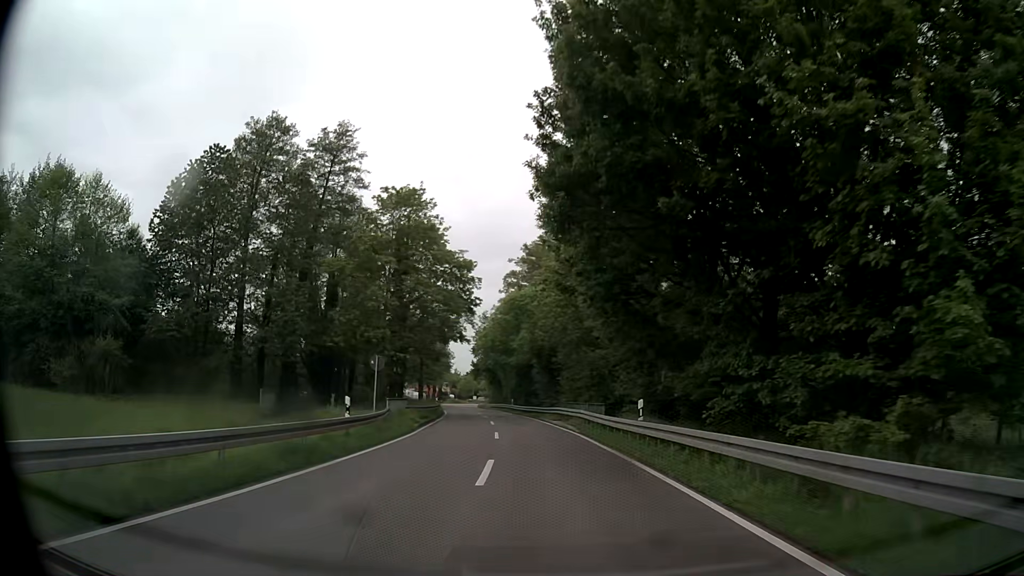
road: secondary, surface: asphalt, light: Day
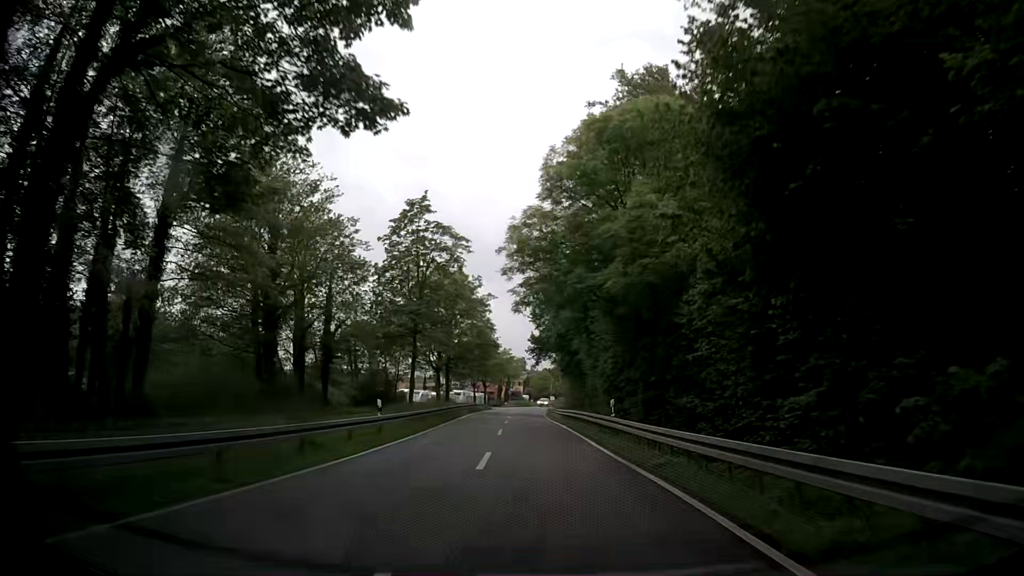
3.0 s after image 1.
(-3.1, +45.6) m; -7°
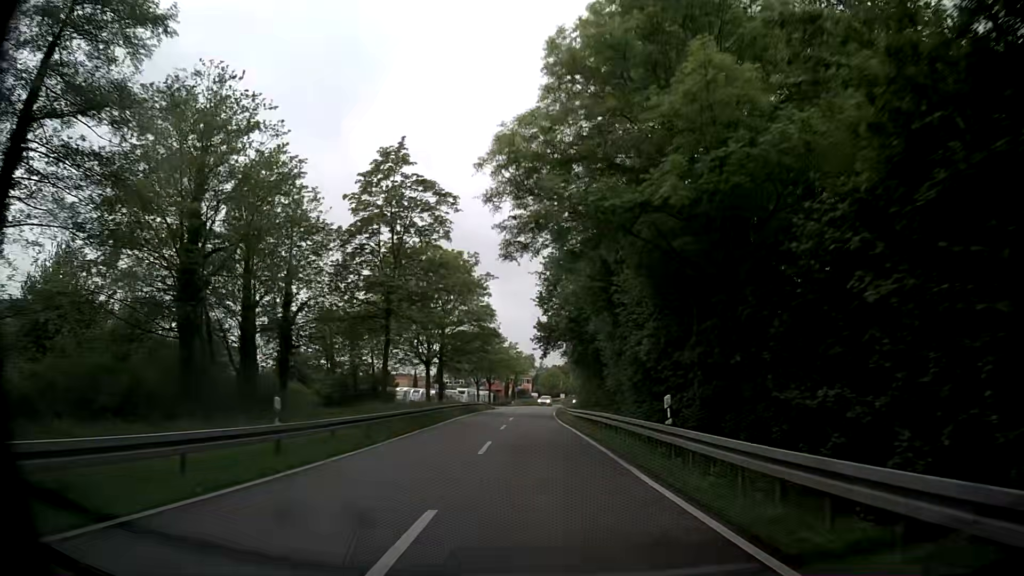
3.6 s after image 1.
(-0.1, +9.2) m; -1°
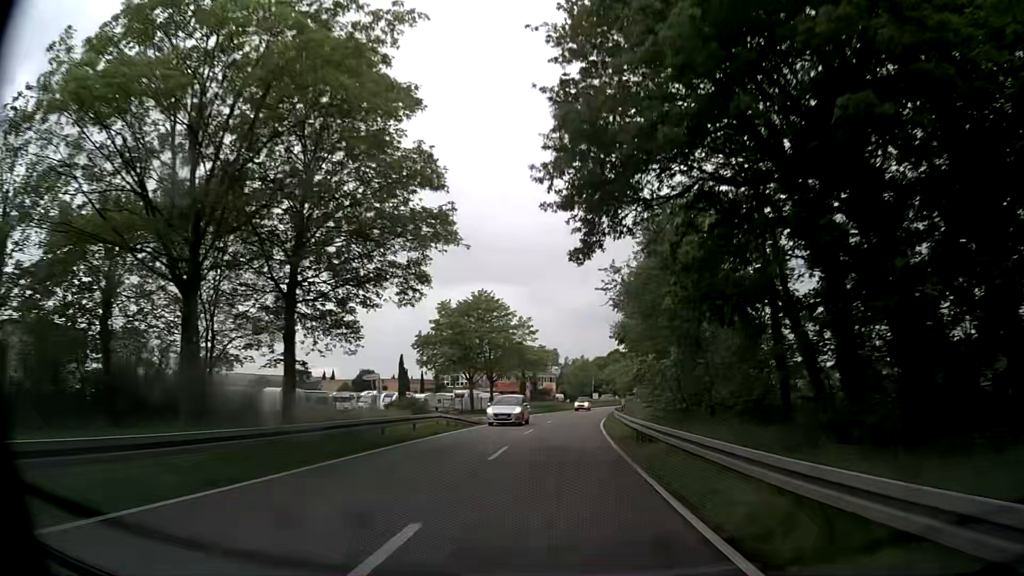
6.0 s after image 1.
(-0.9, +37.0) m; -2°
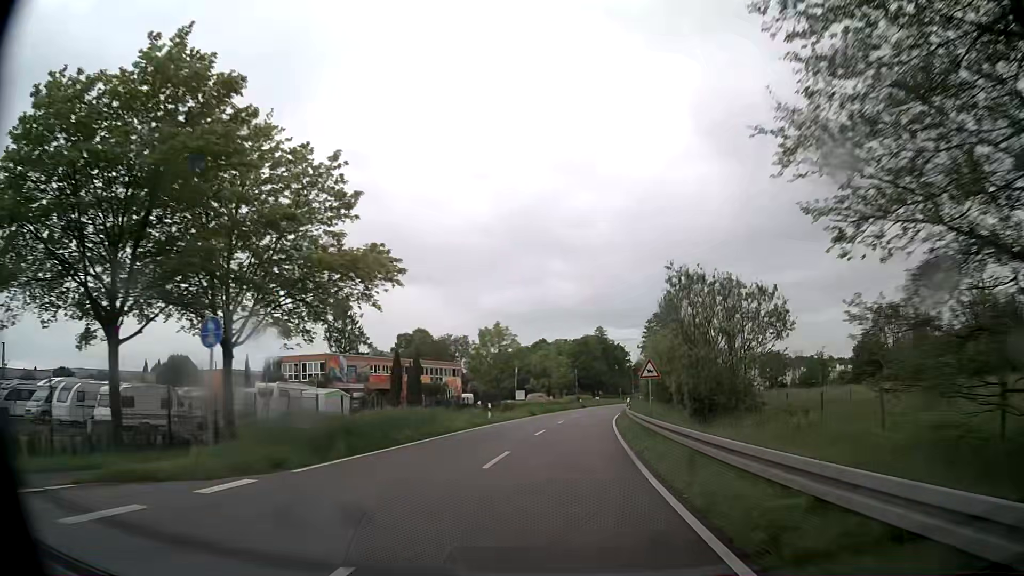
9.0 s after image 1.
(+2.4, +50.0) m; +6°
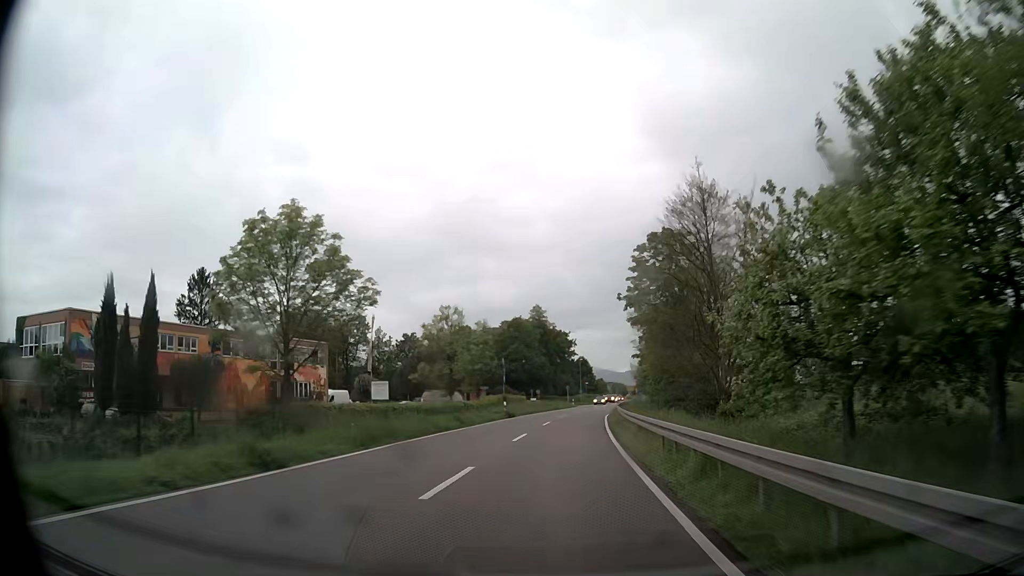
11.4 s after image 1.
(+2.4, +40.1) m; +6°
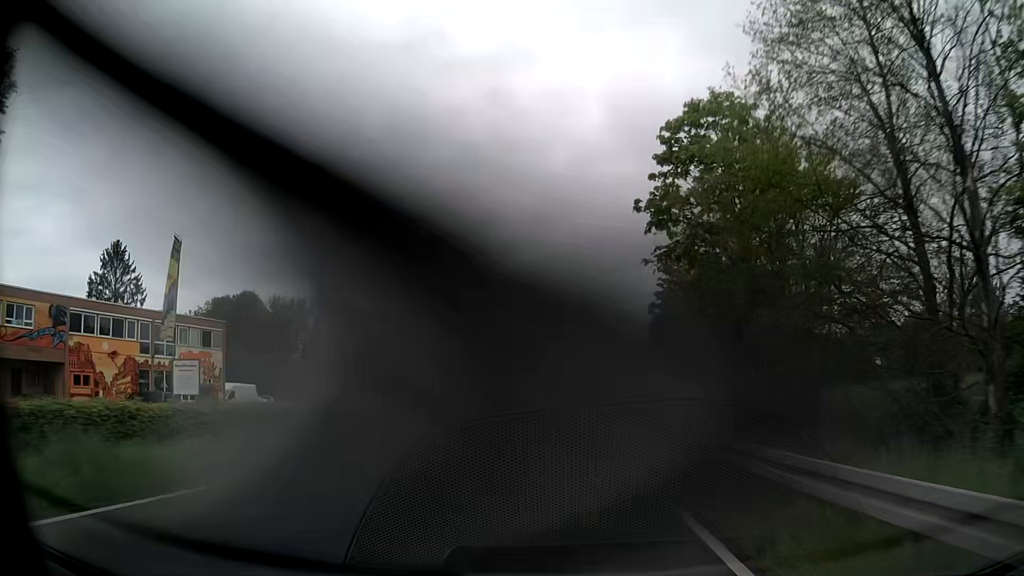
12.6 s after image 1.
(+0.4, +19.1) m; +2°
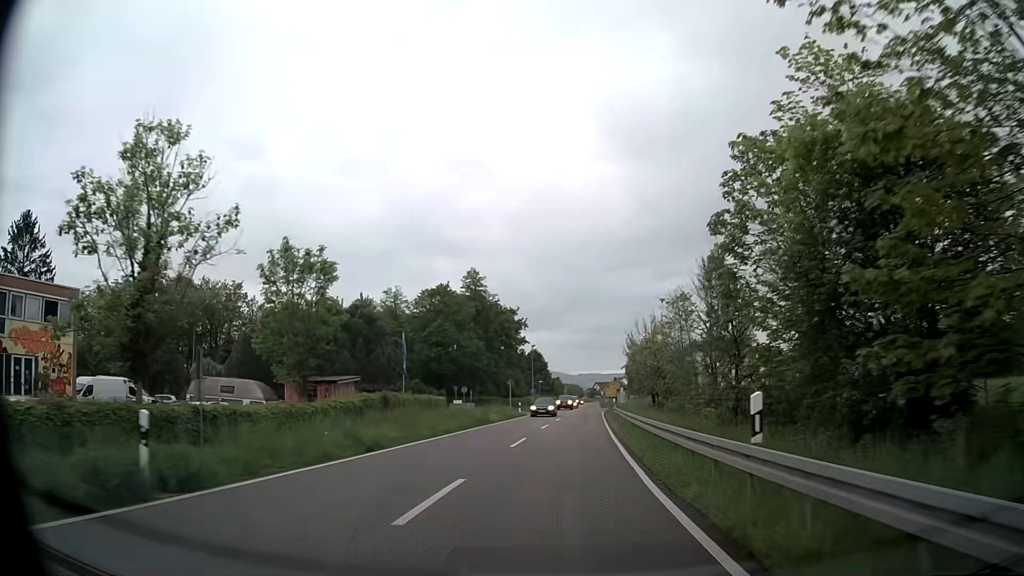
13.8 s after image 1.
(+0.3, +18.4) m; +2°
(0, +10) (0, +20) (+1, +30) (+2, +40) (+2, +50) (+3, +60) (+4, +70) (+4, +80) (+5, +90) (+6, +100) m
